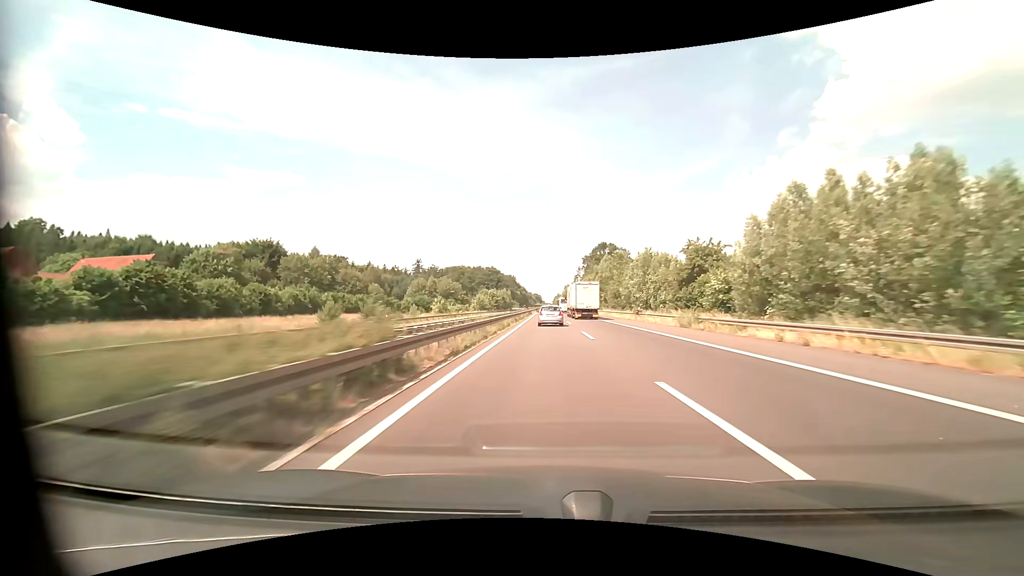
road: motorway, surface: asphalt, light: Day
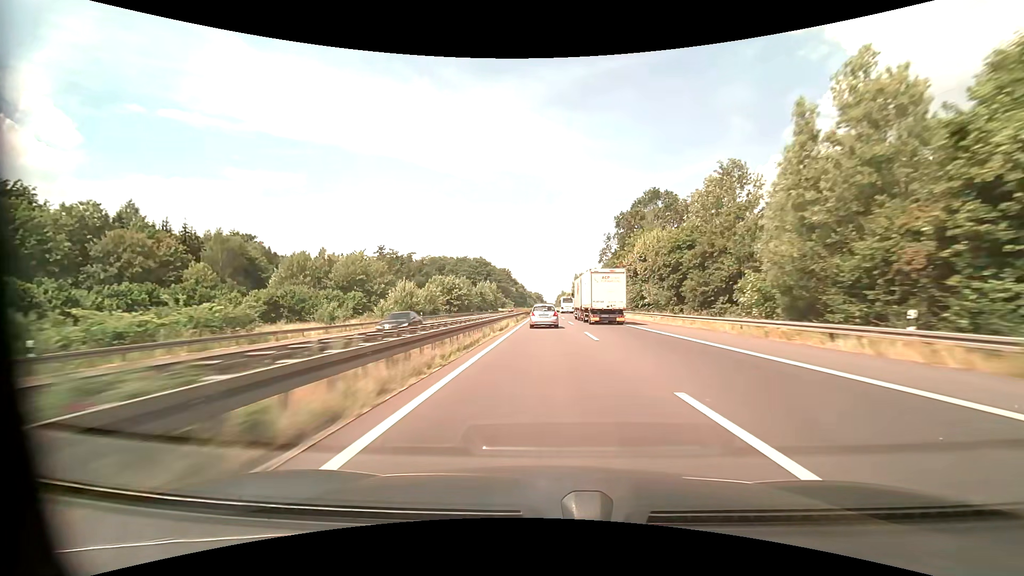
(+0.1, +92.1) m; 0°
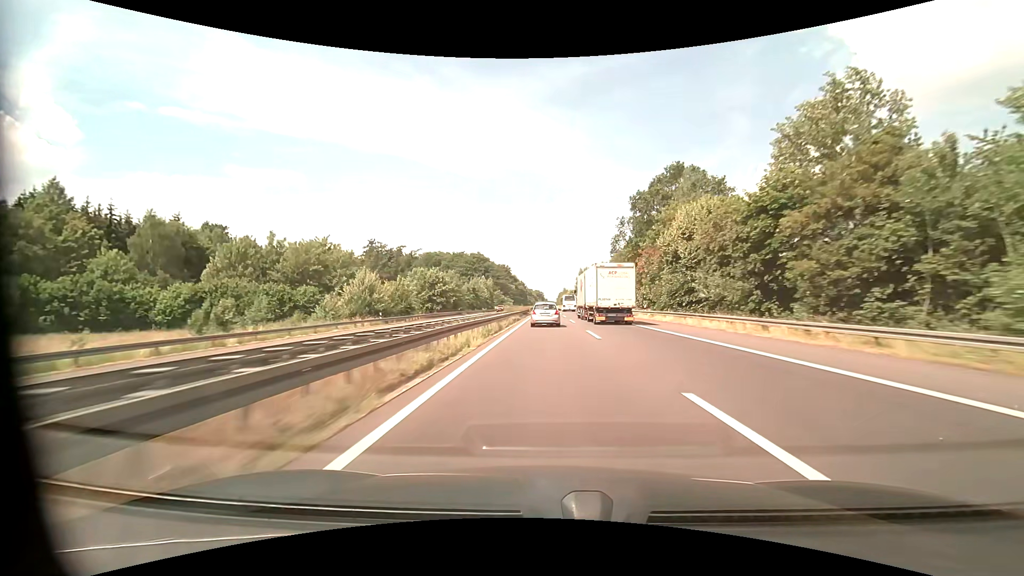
(0.0, +18.3) m; 0°
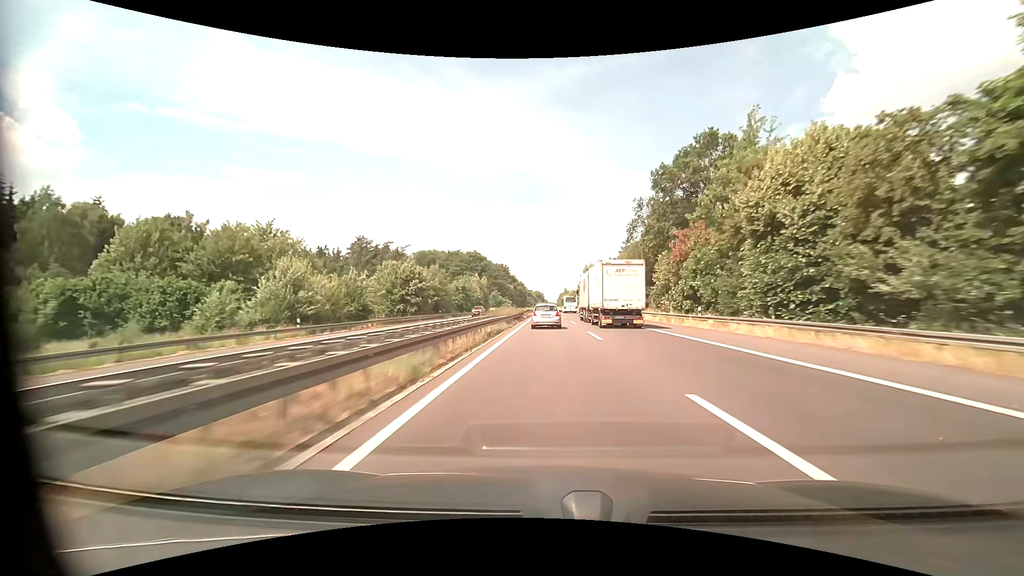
(0.0, +18.0) m; 0°
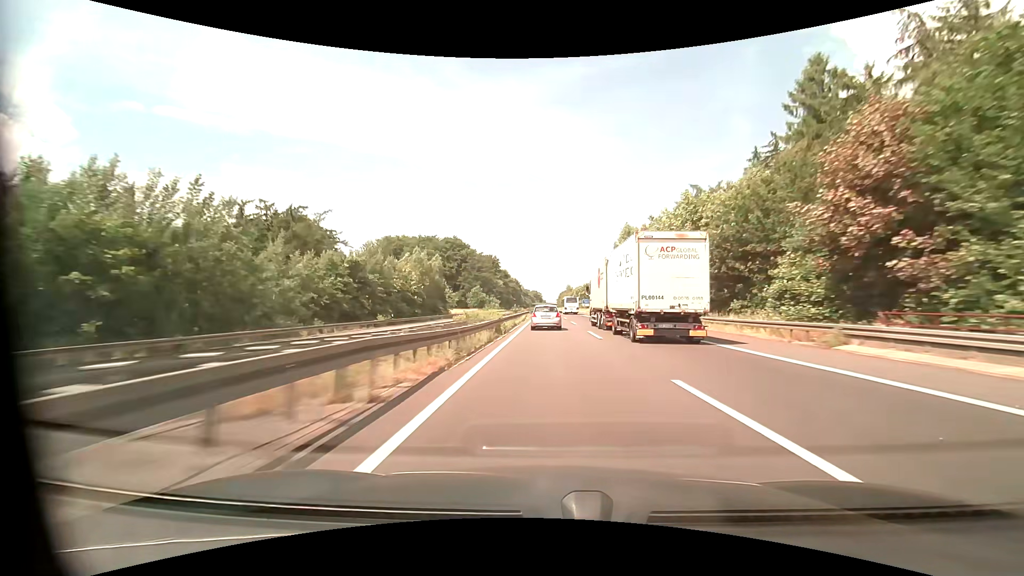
(-0.1, +71.1) m; 0°
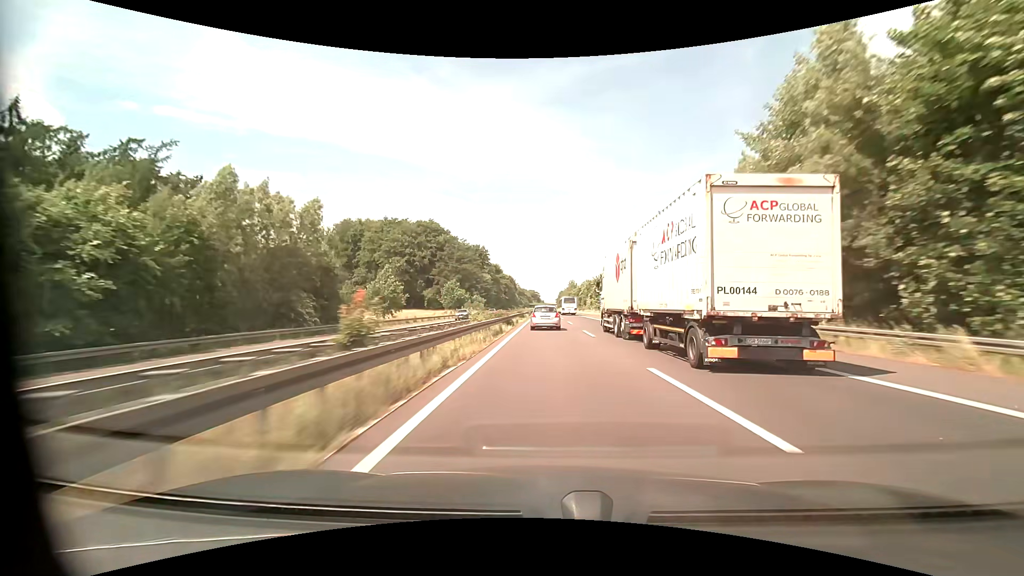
(0.0, +52.7) m; 0°
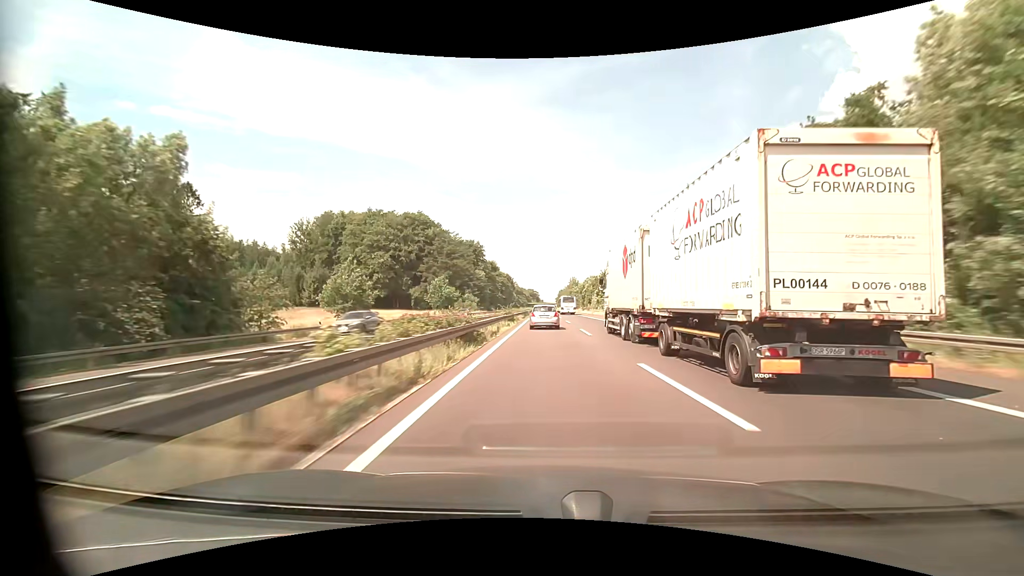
(0.0, +17.5) m; 0°
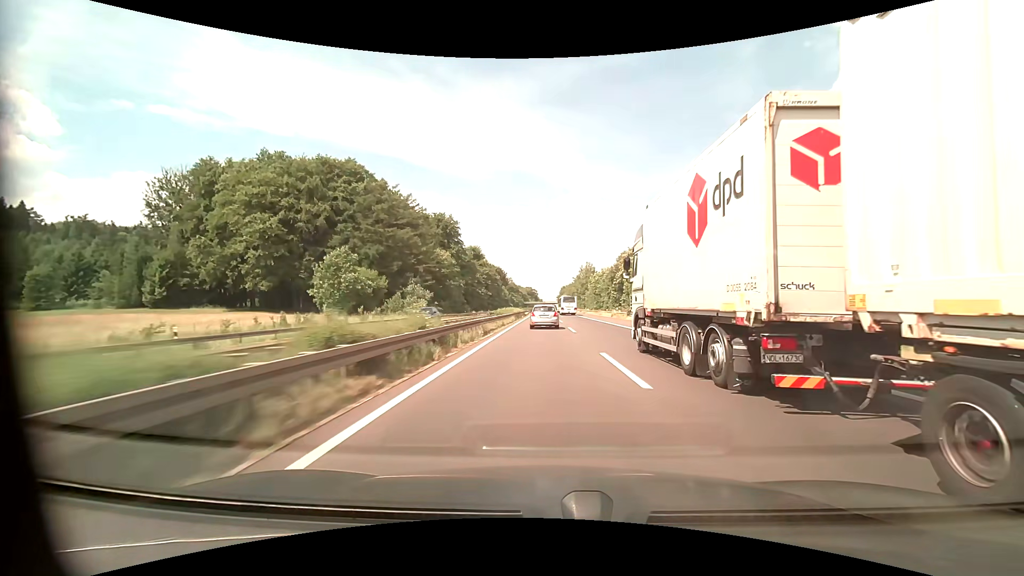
(+0.2, +70.1) m; 0°
(0, +10) (0, +20) (0, +30) (0, +40) (0, +50) (0, +60) (0, +70) (0, +80) (0, +90) (0, +100) m
